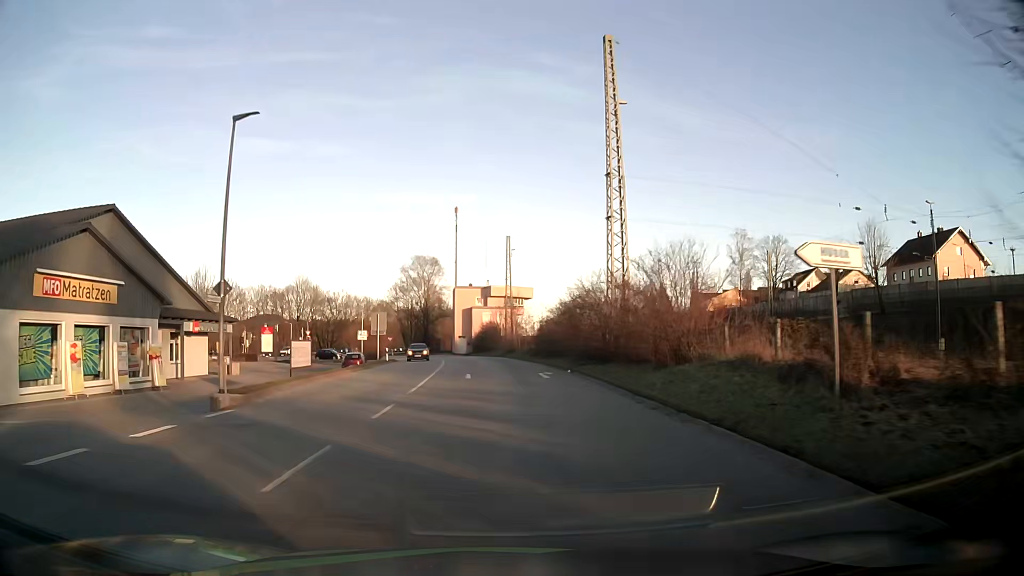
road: tertiary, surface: asphalt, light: Day
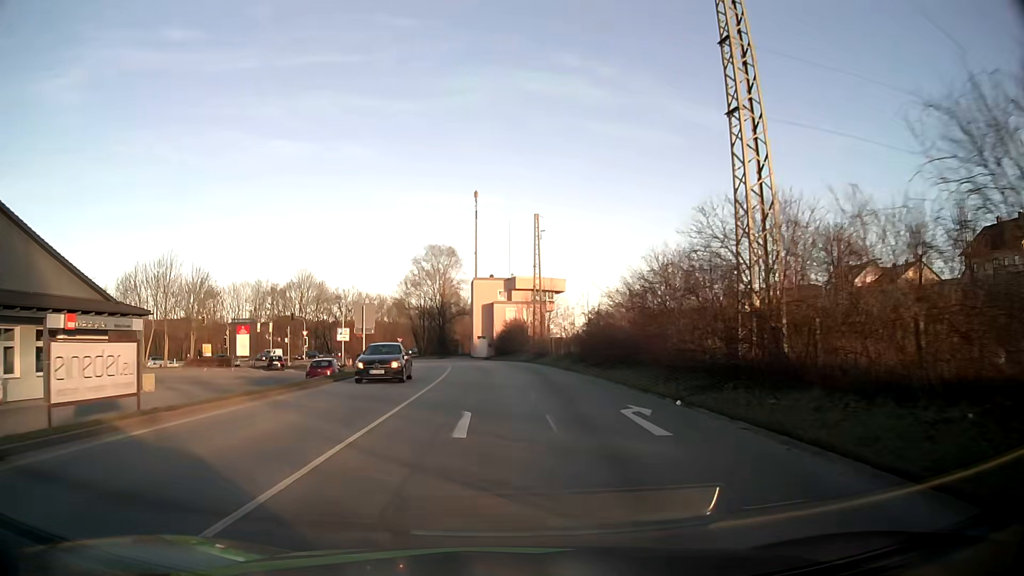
(-0.3, +15.3) m; -2°
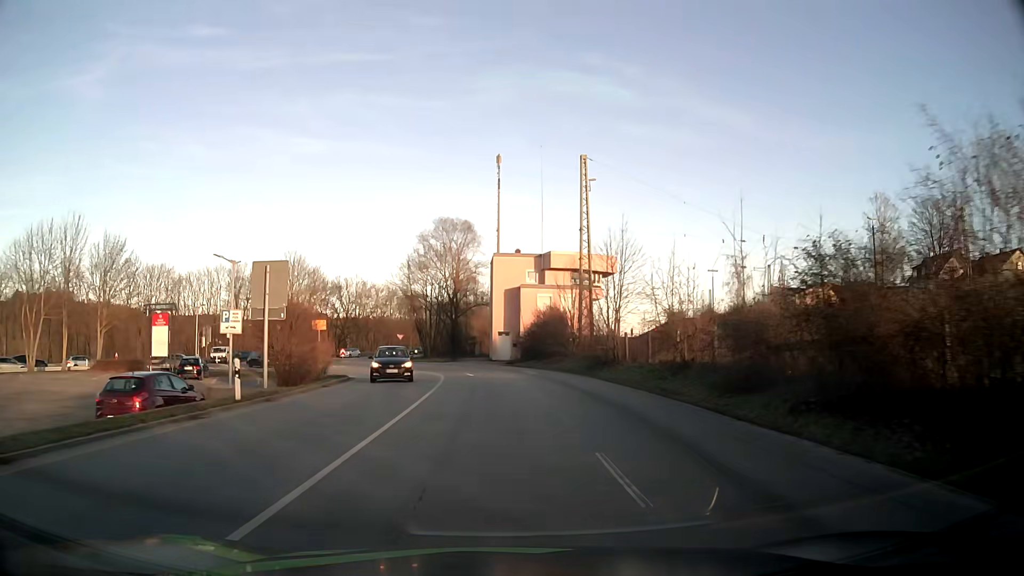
(-0.5, +22.1) m; -2°
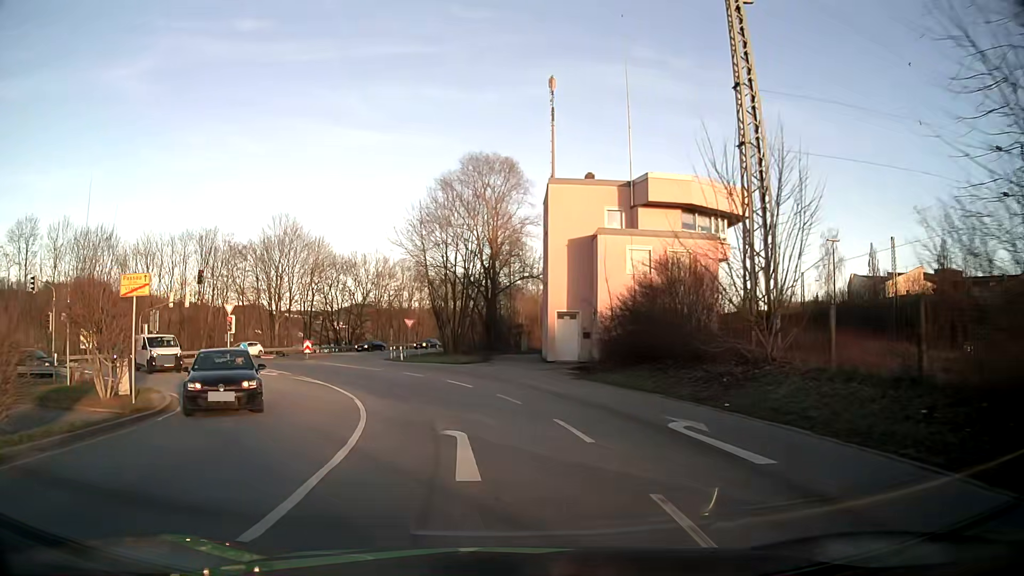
(-0.6, +26.3) m; -4°
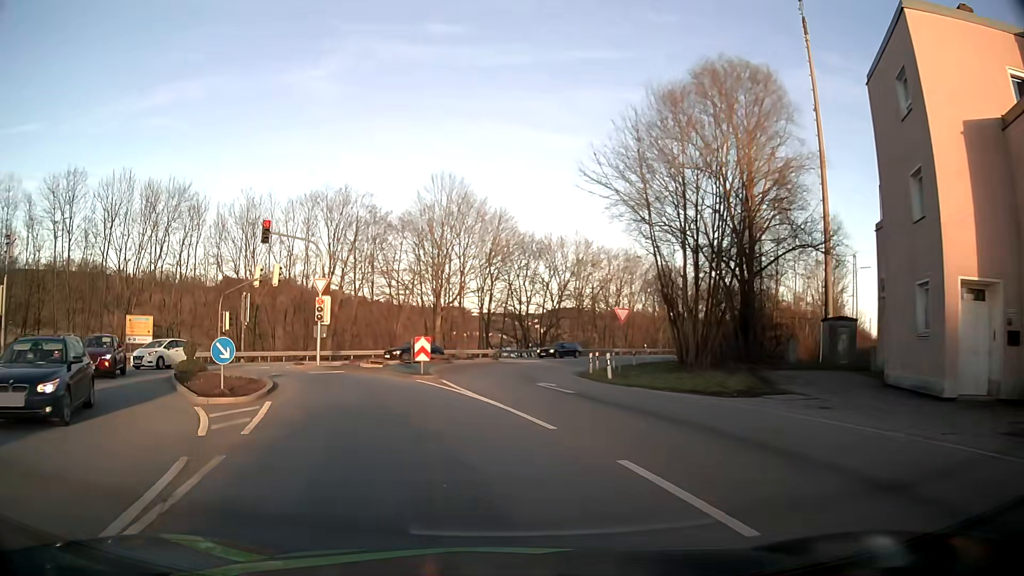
(-2.8, +21.4) m; -17°
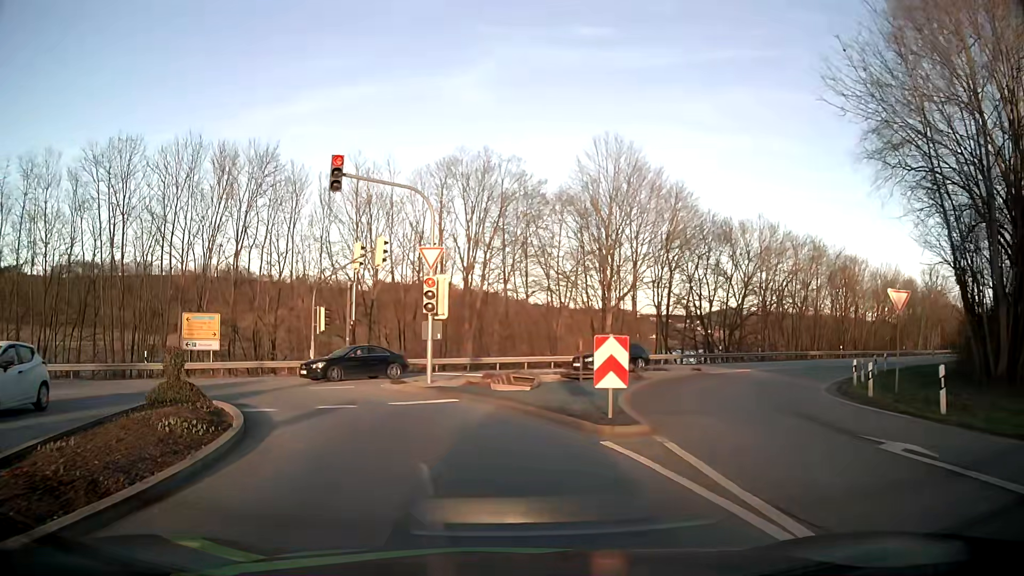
(-1.4, +12.3) m; -13°
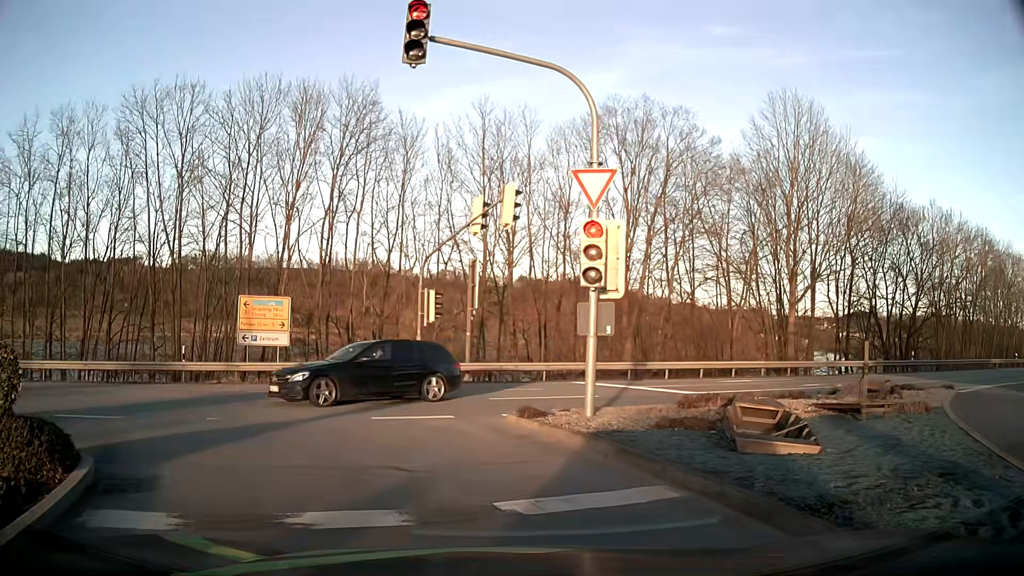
(-1.0, +9.1) m; -13°
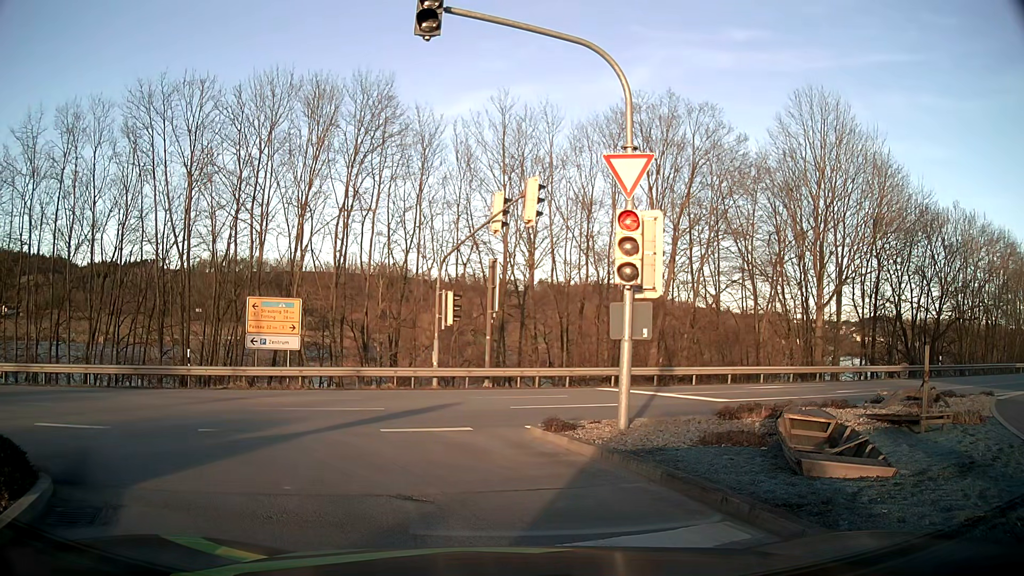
(0.0, +1.2) m; -1°
(-2, +10) (-9, +16) (-19, +17) (-29, +14) (-38, +12) (-48, +9) (-58, +6) (-67, +4) (-77, +1) (-87, -1) m
